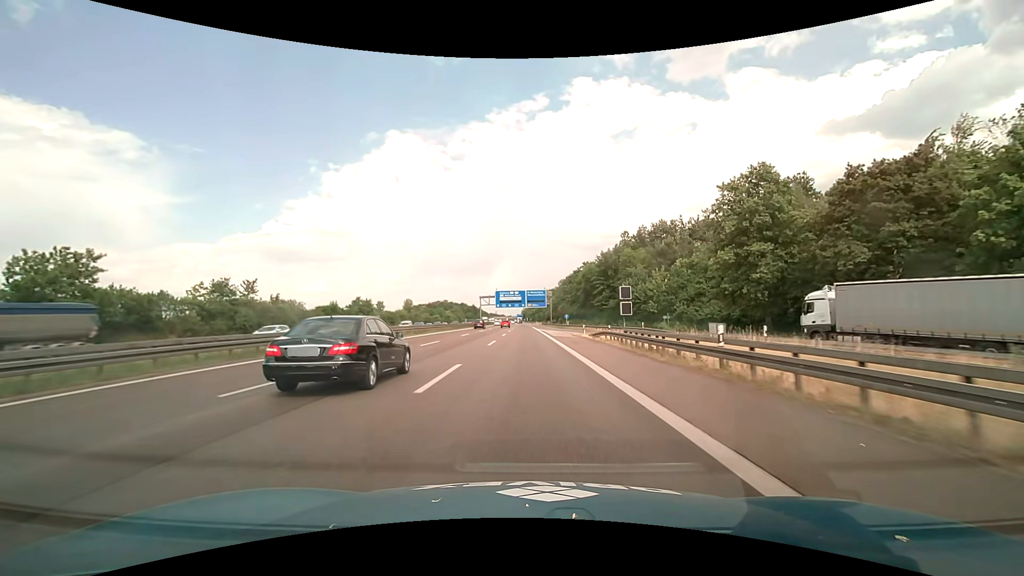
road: motorway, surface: asphalt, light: Day
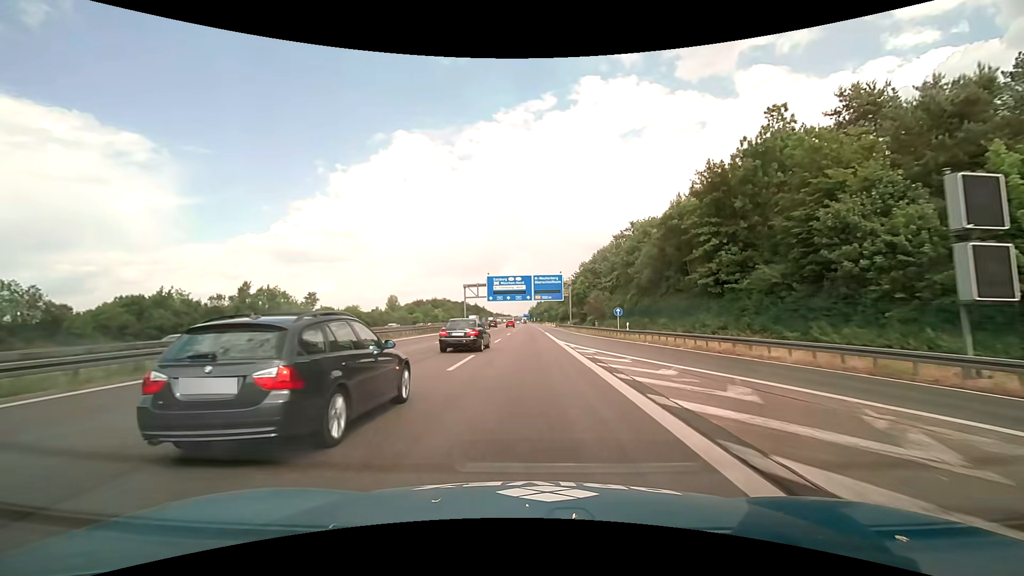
(-0.2, +50.0) m; -1°
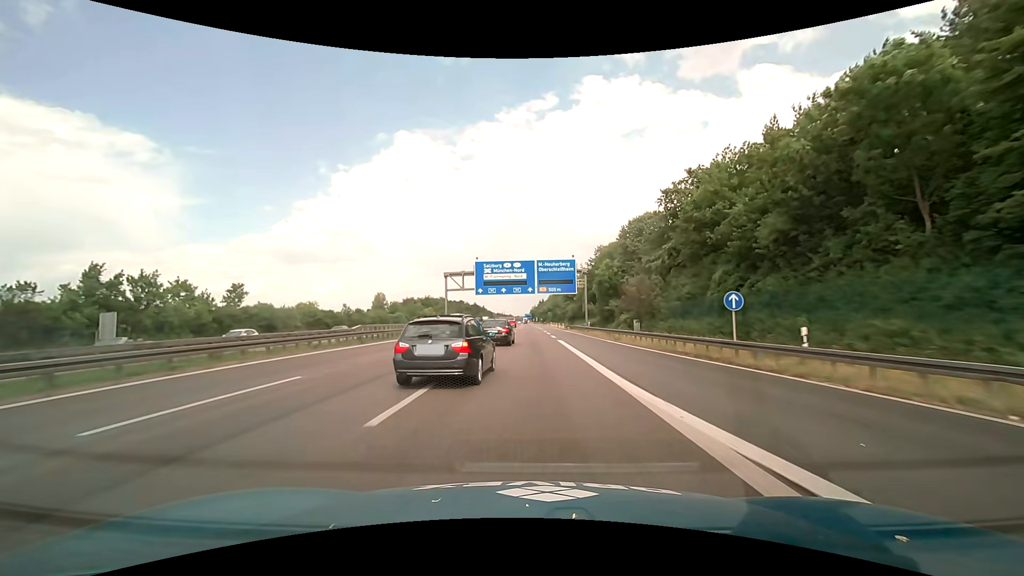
(-0.1, +25.0) m; 0°
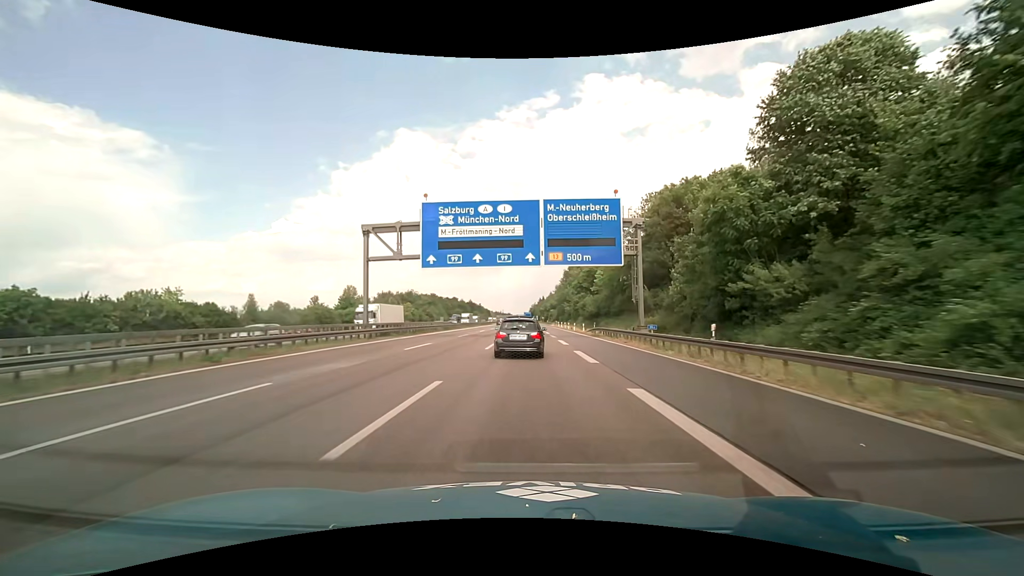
(+0.1, +37.5) m; 0°
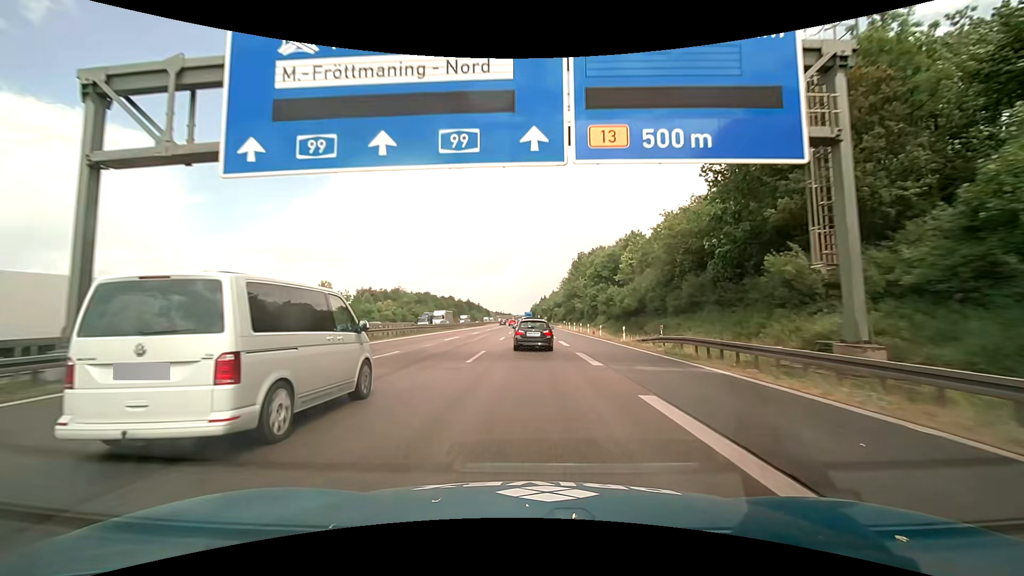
(-0.1, +25.0) m; 0°
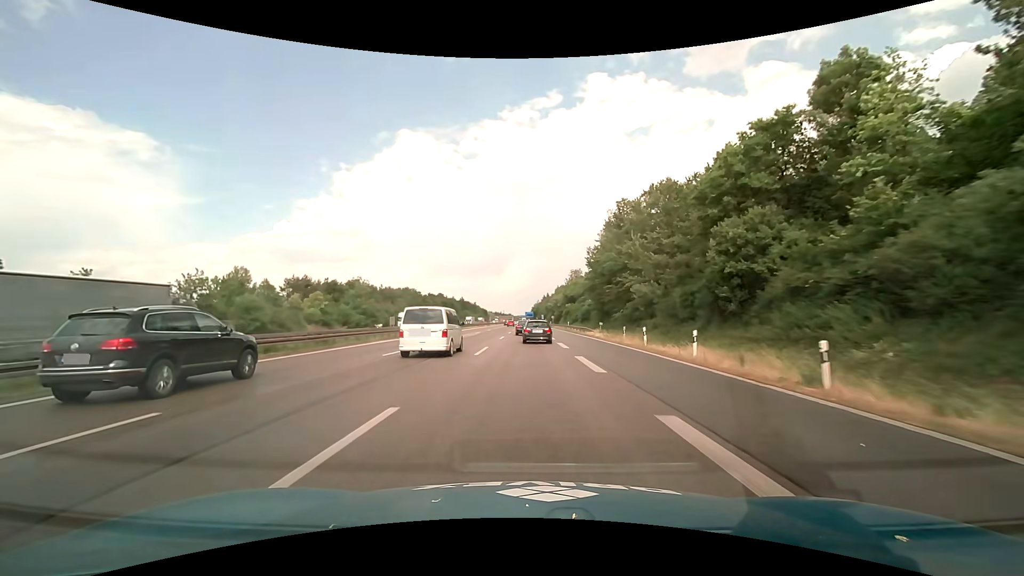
(-0.2, +50.1) m; 0°
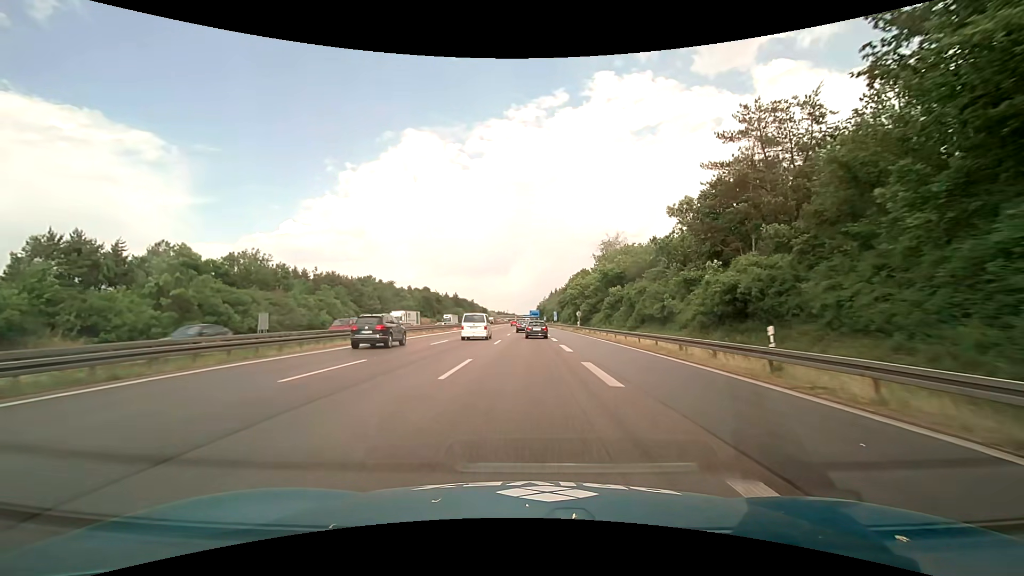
(-0.3, +62.8) m; -1°
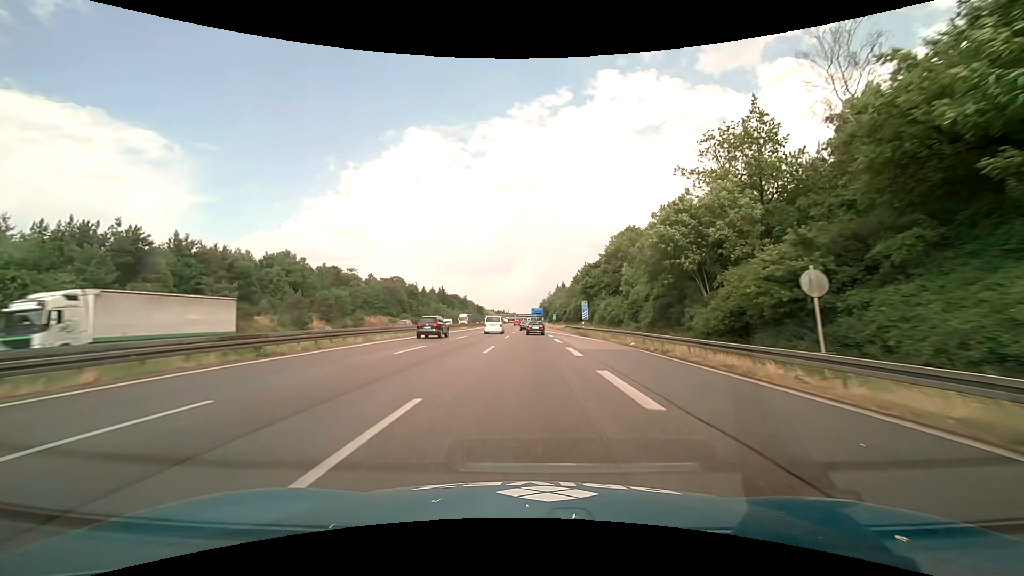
(0.0, +62.8) m; 0°
(0, +10) (0, +20) (0, +30) (0, +40) (0, +50) (0, +60) (0, +70) (0, +80) (0, +90) (0, +100) m
